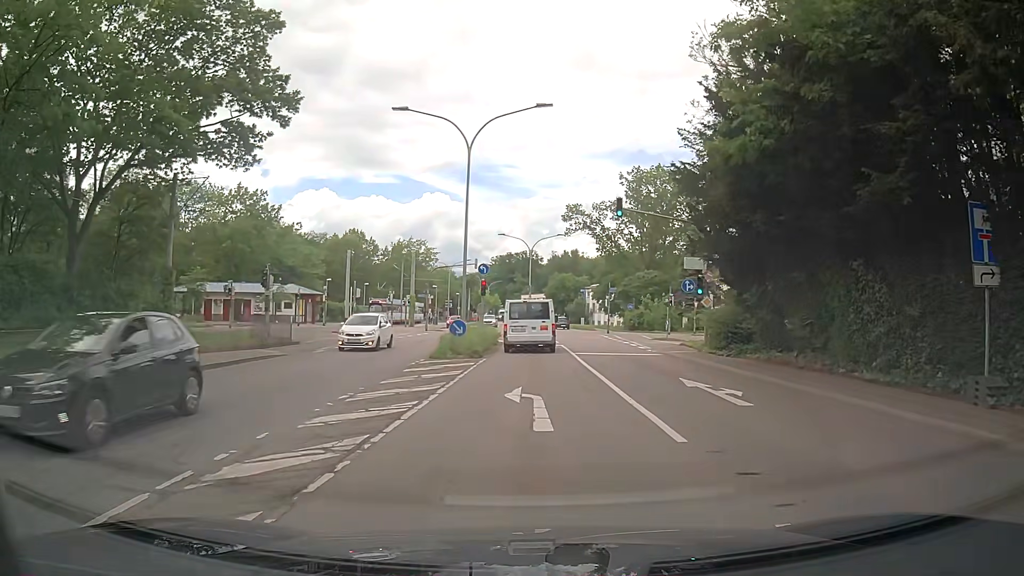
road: secondary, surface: asphalt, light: Day
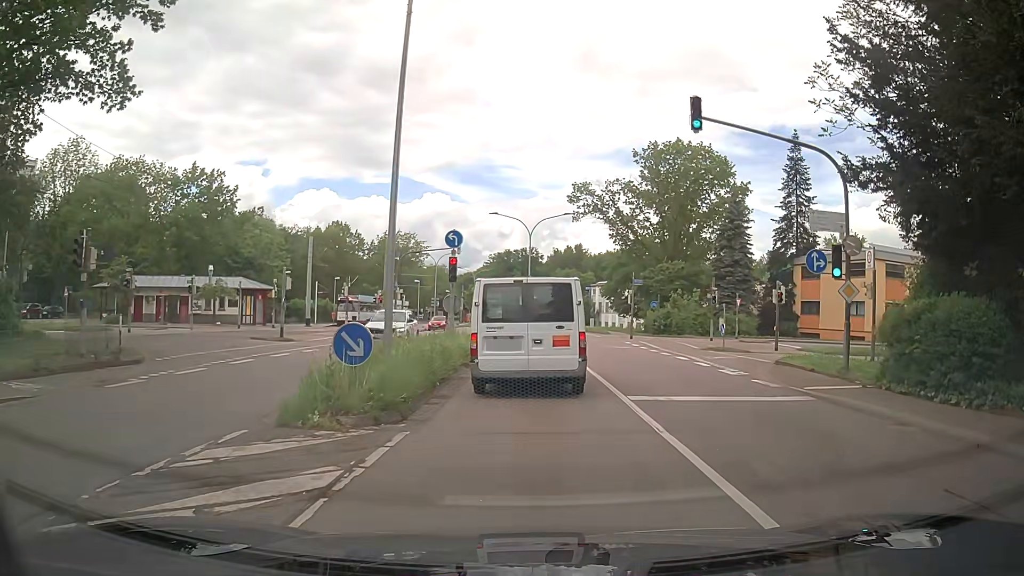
(+0.1, +13.6) m; 0°
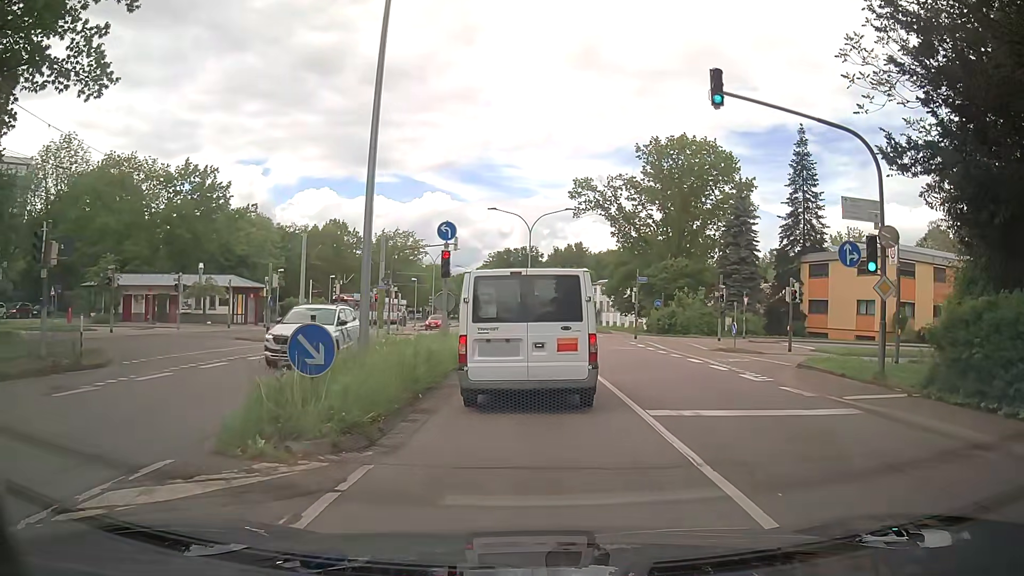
(0.0, +1.8) m; -1°
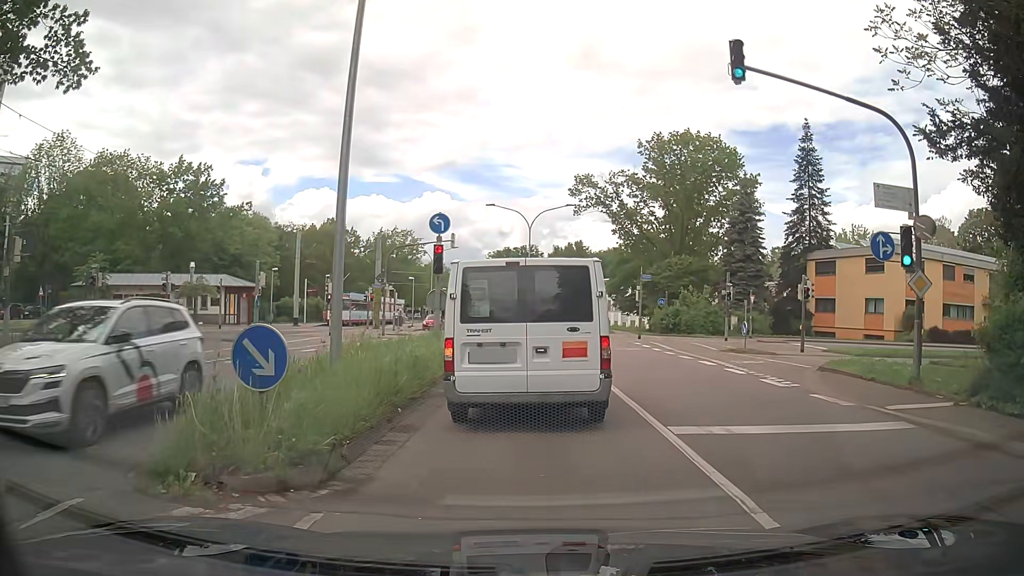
(0.0, +1.5) m; -1°
